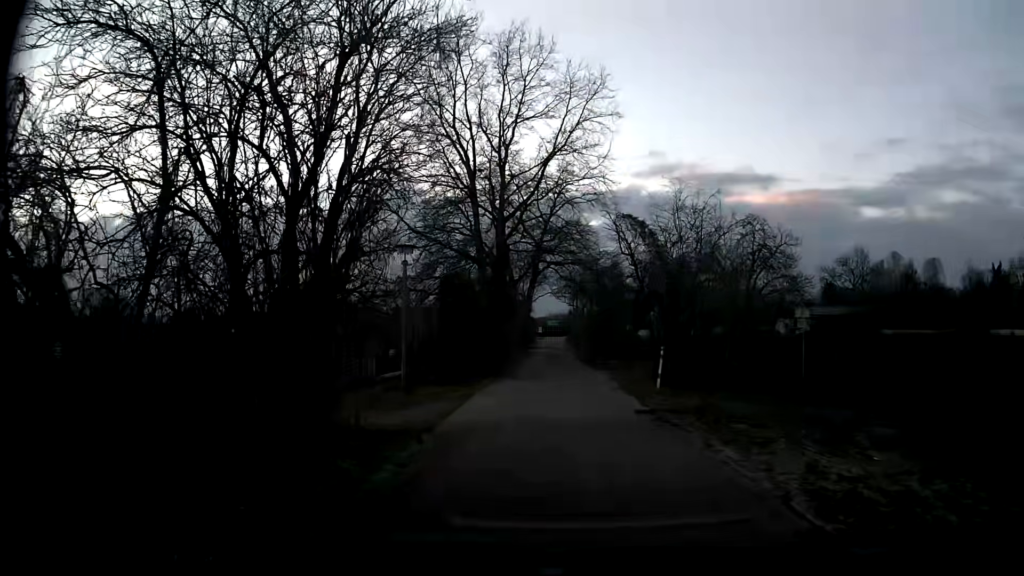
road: residential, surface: asphalt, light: Day
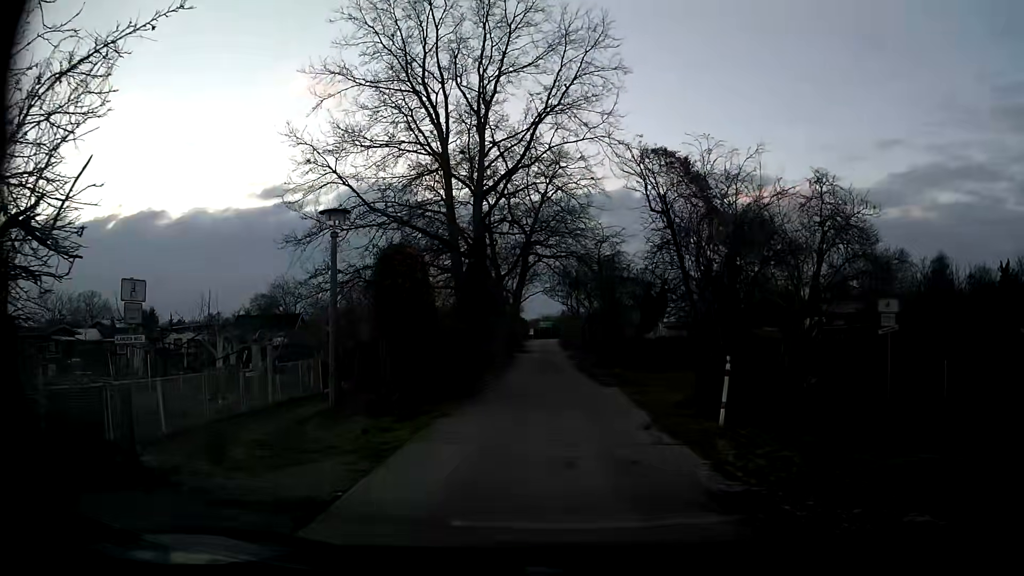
(0.0, +6.5) m; 0°
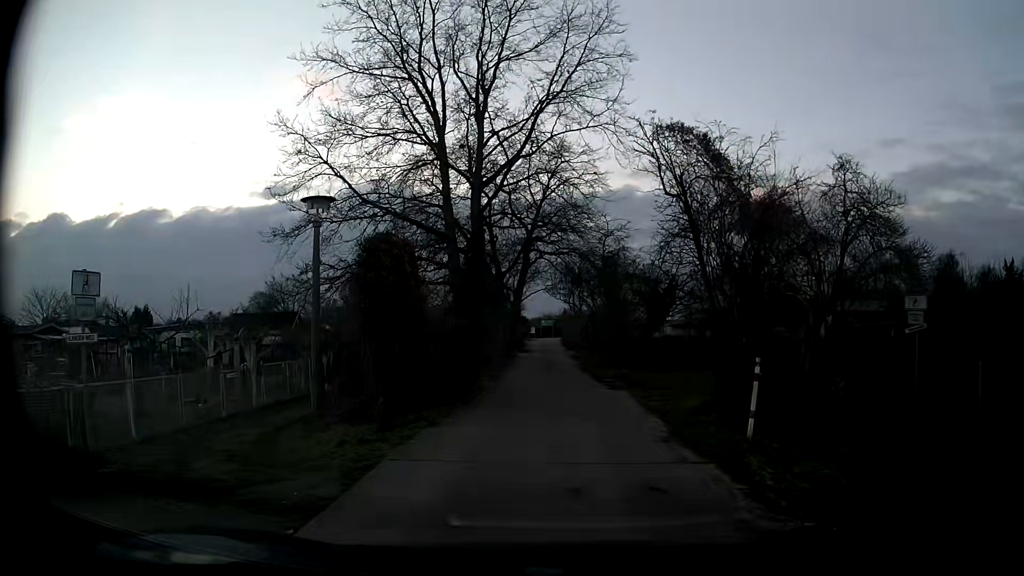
(0.0, +1.3) m; -1°
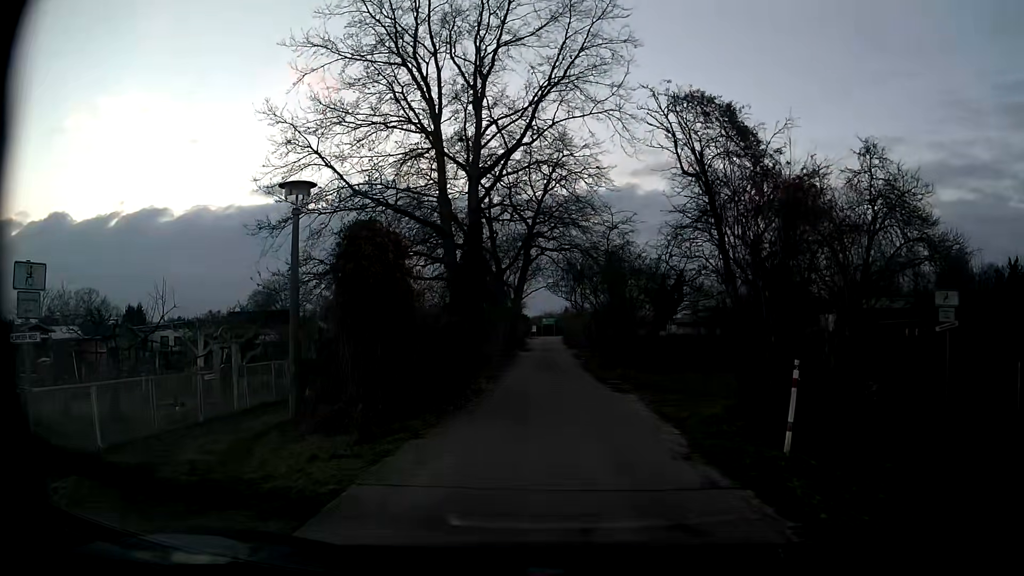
(0.0, +1.3) m; 0°
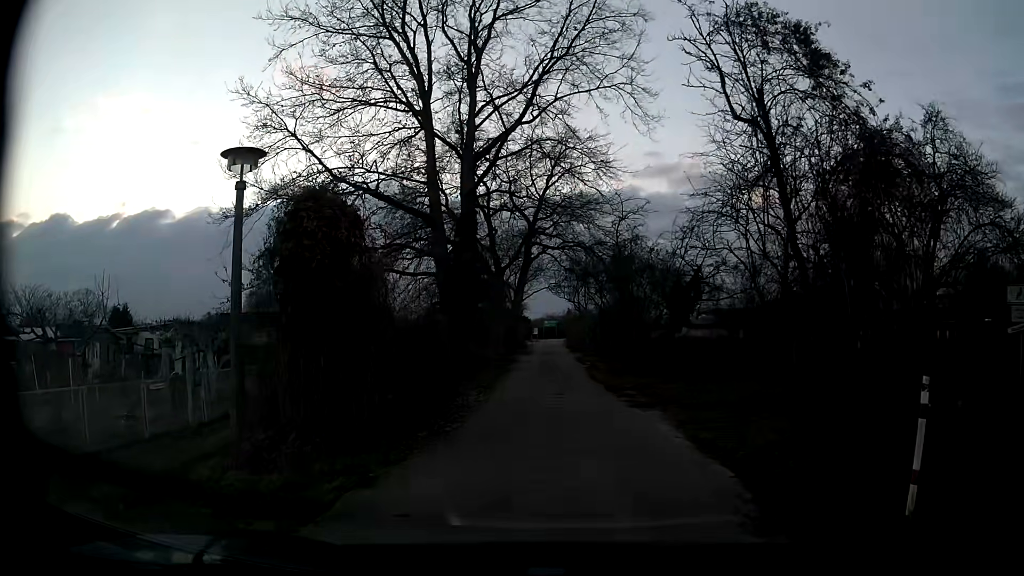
(+0.1, +2.6) m; +2°
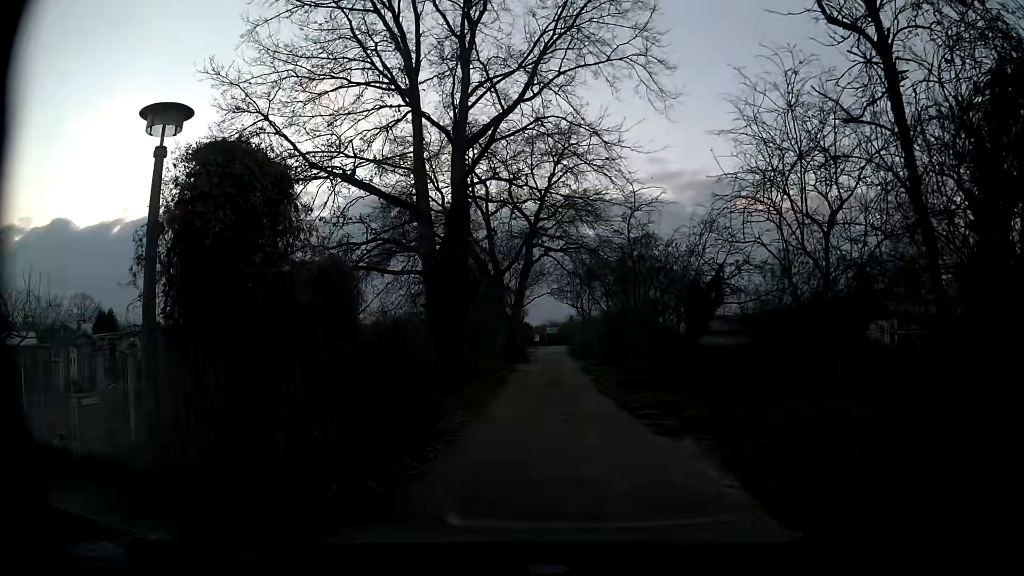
(0.0, +2.5) m; 0°
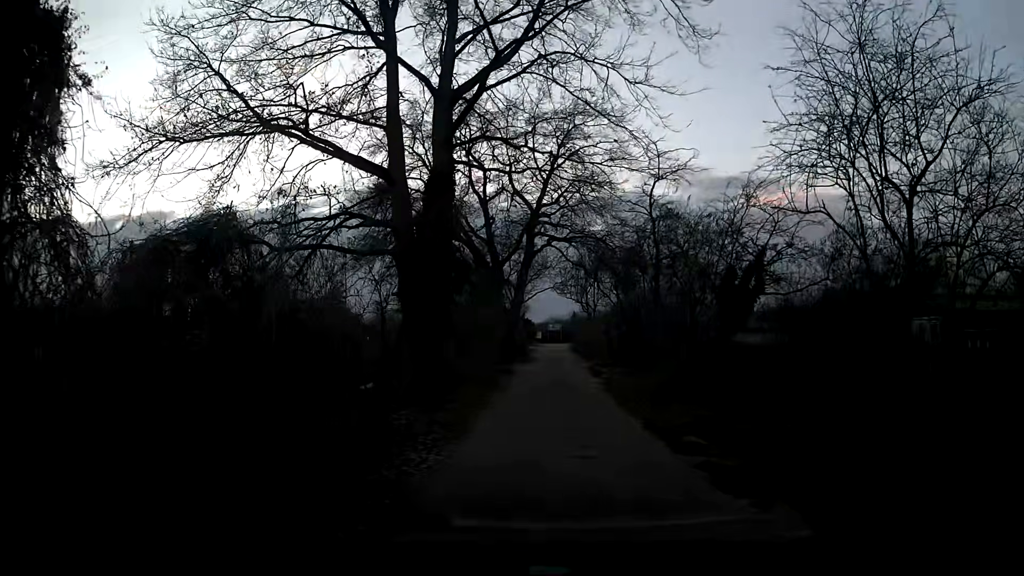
(0.0, +3.6) m; +2°
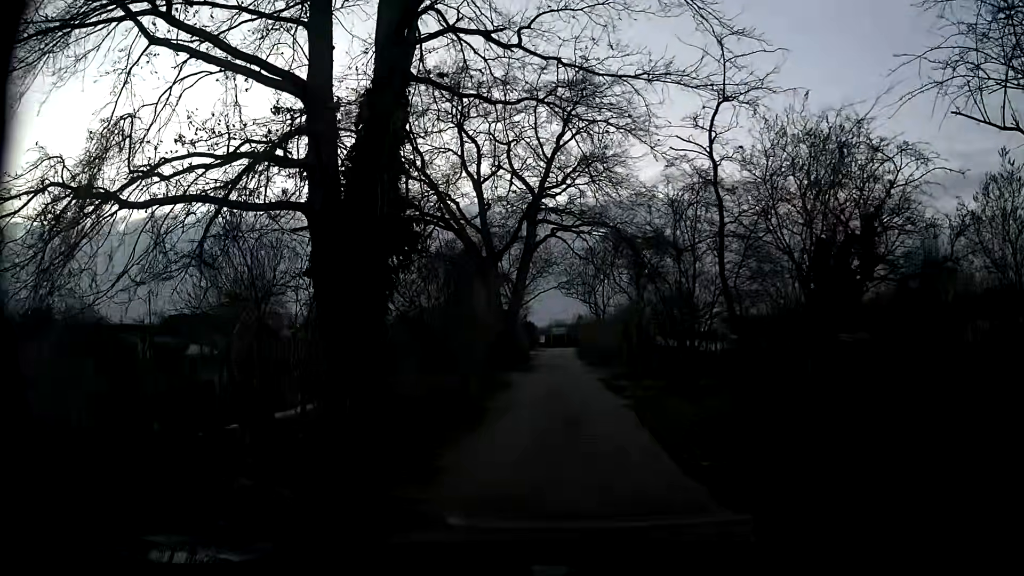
(-0.2, +5.6) m; -1°
